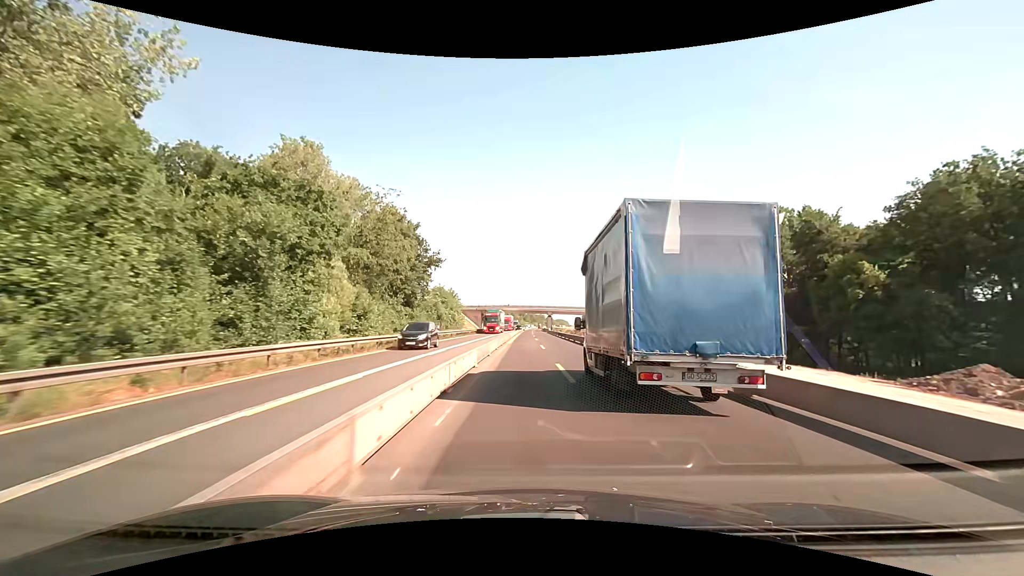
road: motorway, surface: concrete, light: Day
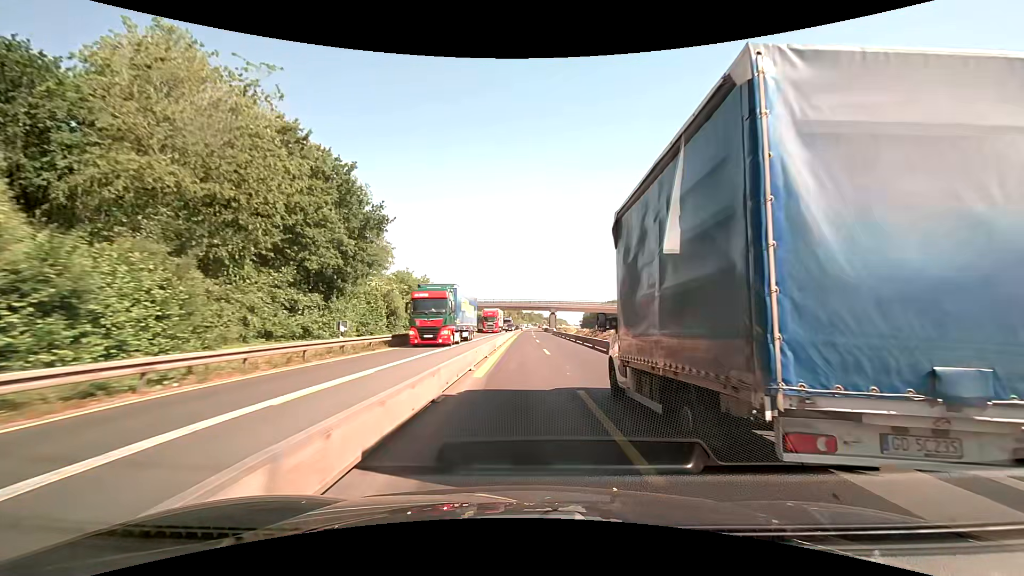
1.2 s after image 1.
(+0.1, +25.3) m; 0°
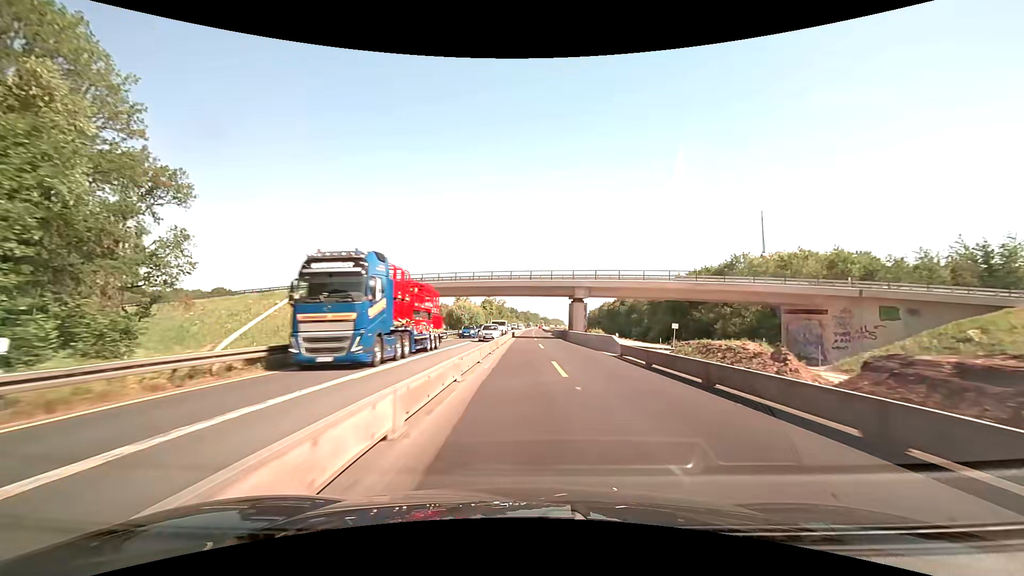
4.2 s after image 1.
(+0.4, +63.3) m; +1°
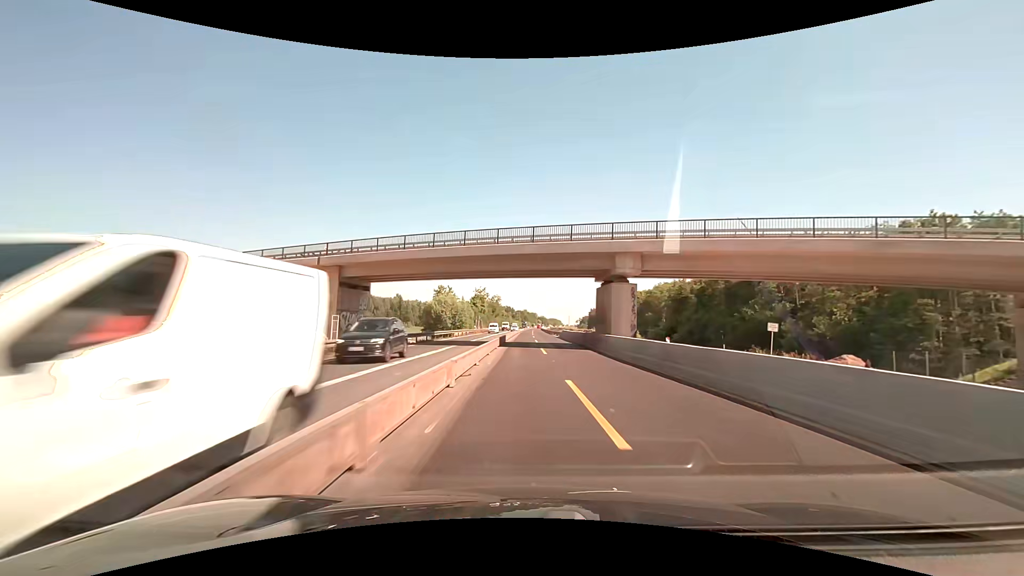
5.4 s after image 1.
(+0.1, +25.3) m; 0°
(0, +10) (0, +20) (0, +30) (0, +40) (0, +50) (0, +60) (+1, +70) (+1, +80) (+1, +90) (+2, +100) m
